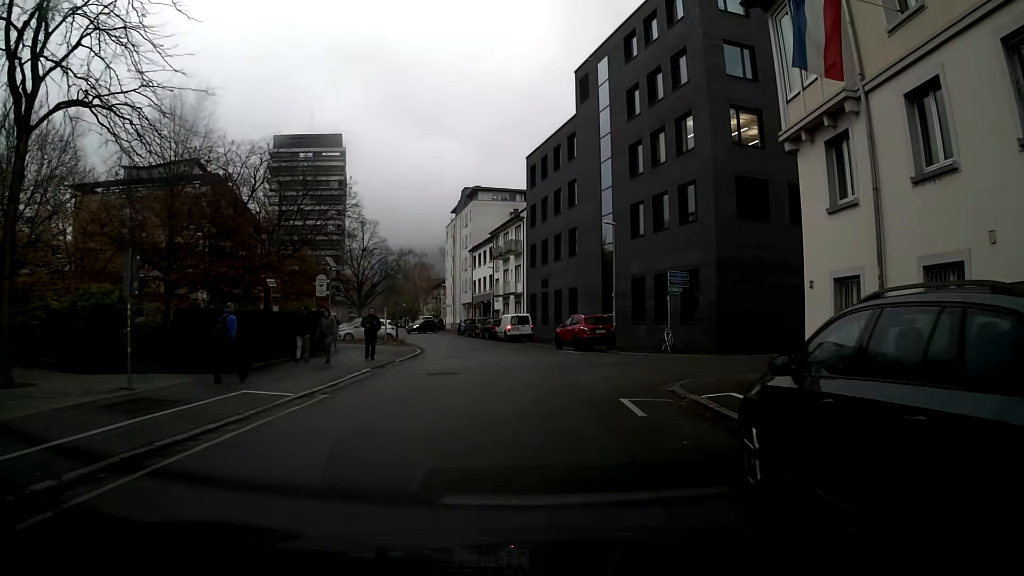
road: residential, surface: asphalt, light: Day
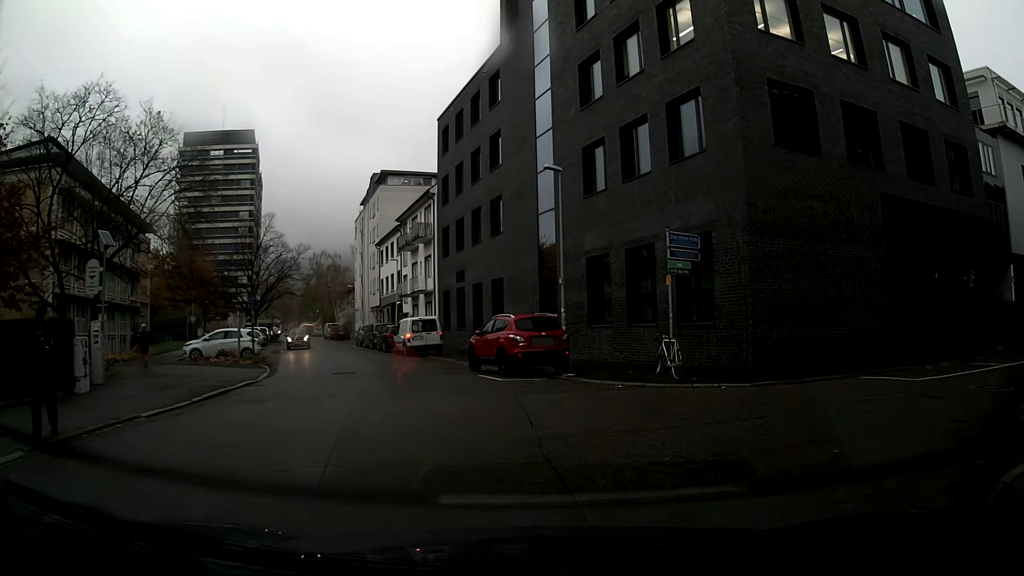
(+0.6, +12.2) m; +4°
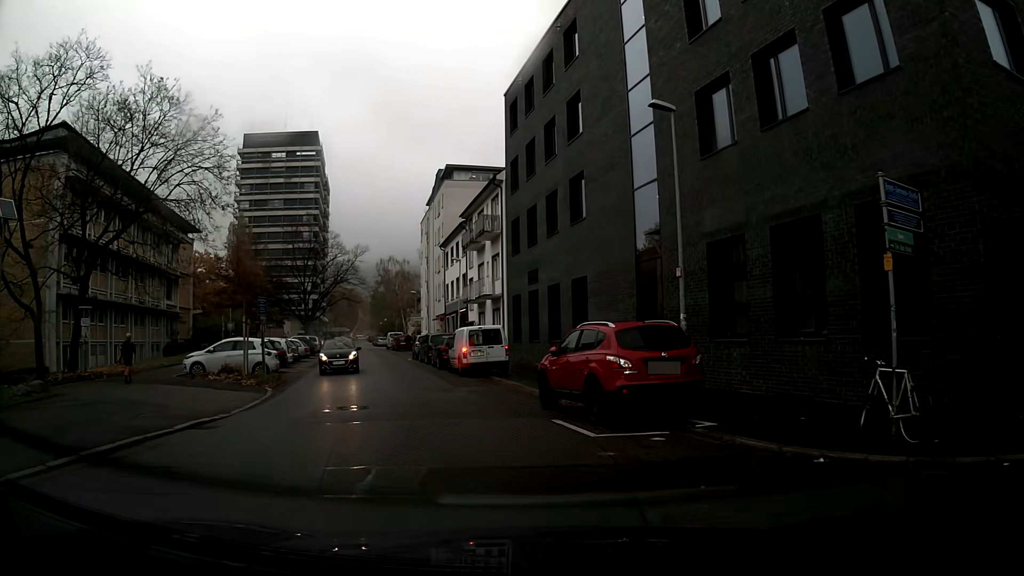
(-0.4, +7.1) m; -7°
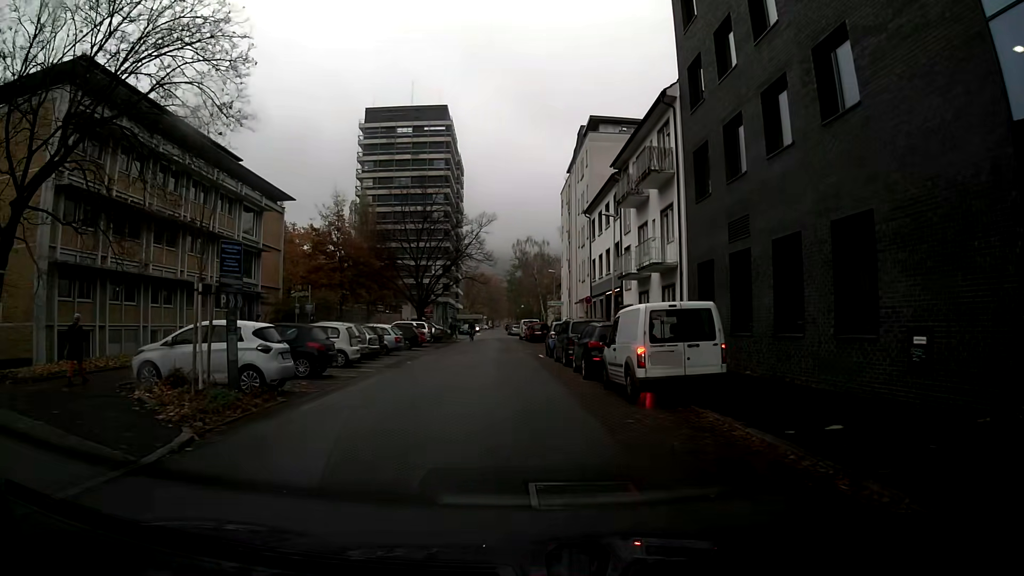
(-1.6, +12.7) m; -11°
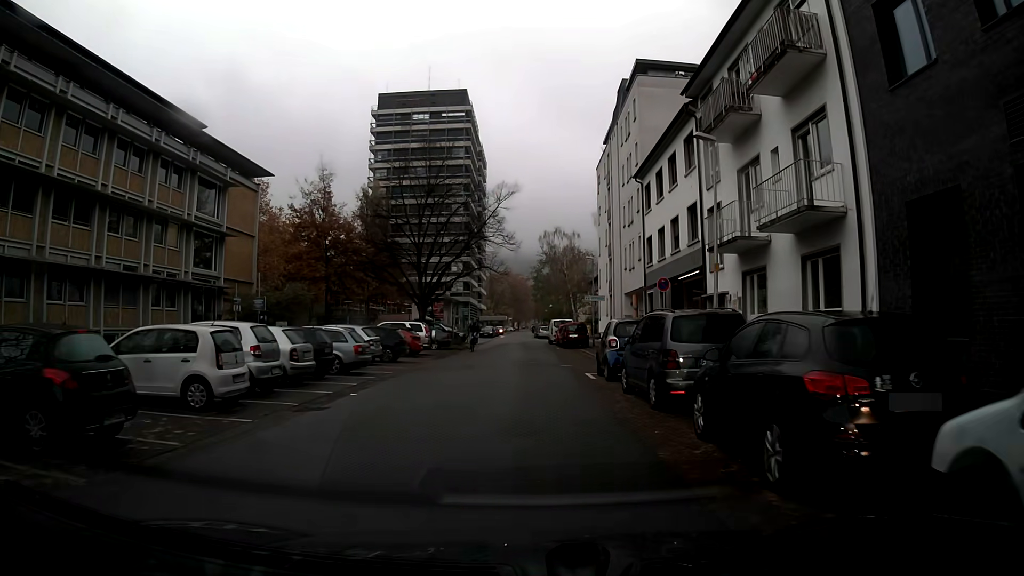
(-0.2, +12.4) m; -1°
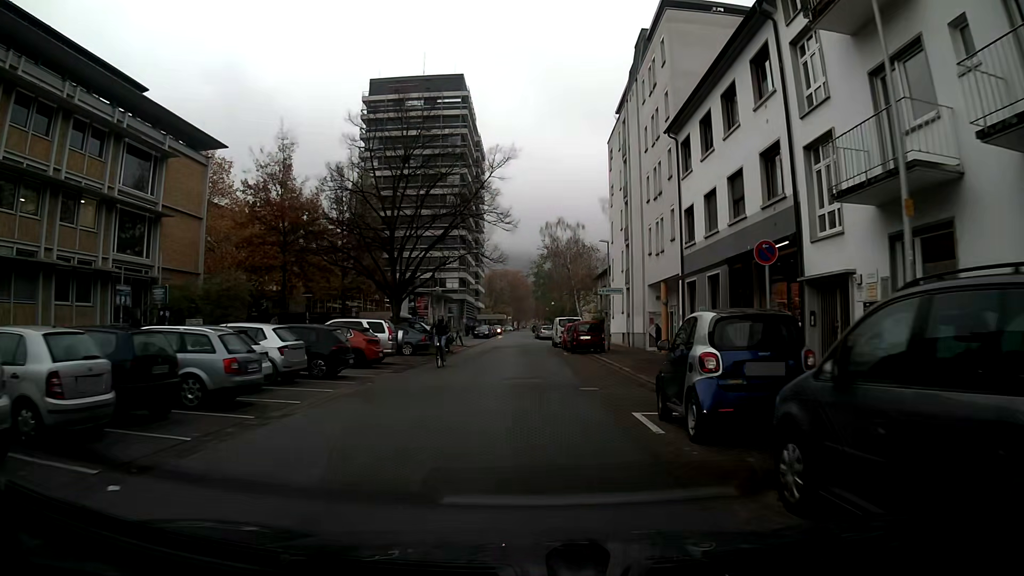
(0.0, +9.1) m; 0°
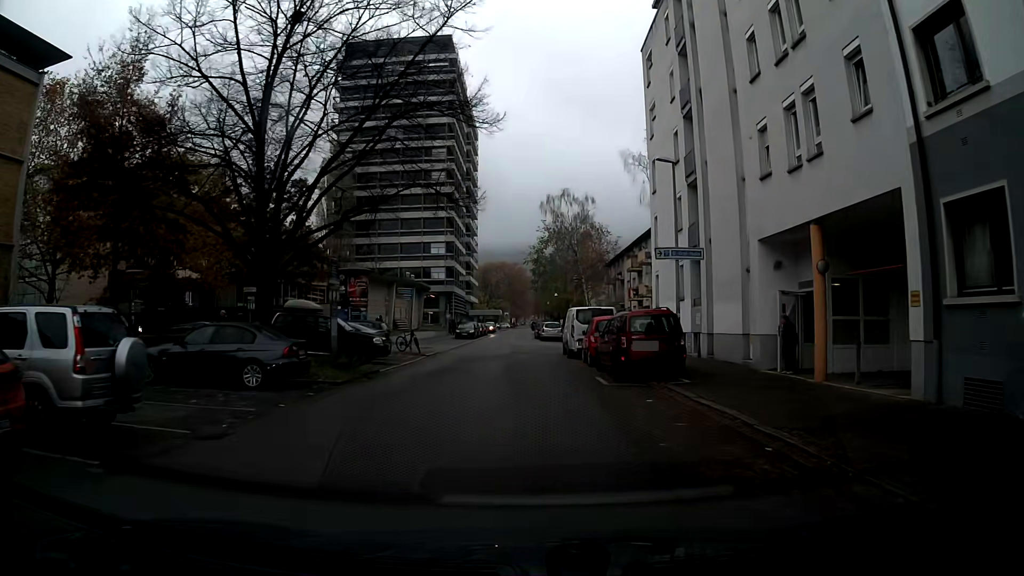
(0.0, +18.2) m; 0°
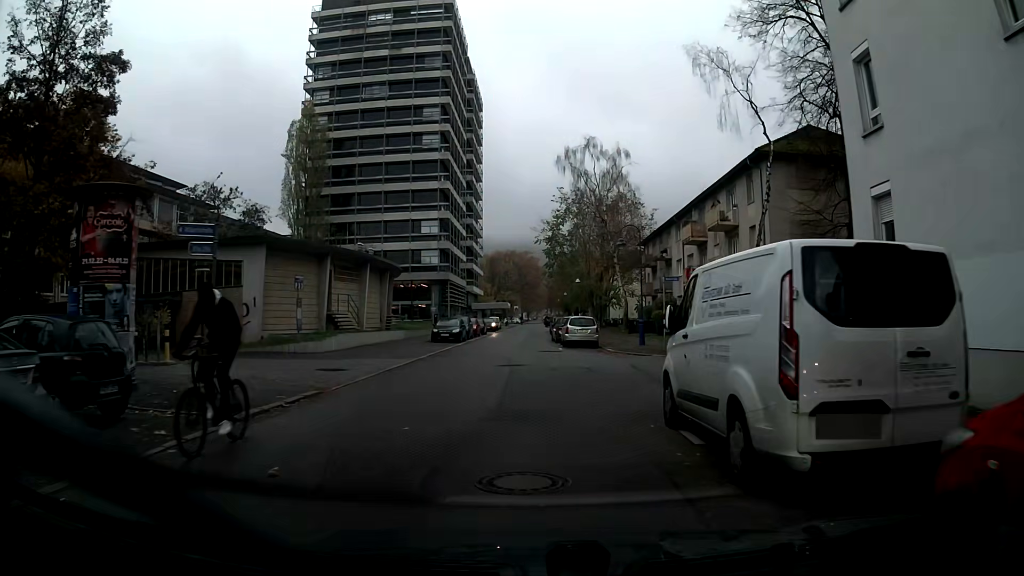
(-0.3, +20.5) m; -2°
(0, +10) (0, +20) (0, +30) (0, +40) (0, +50) (+1, +60) (+1, +70) (+1, +80) (+1, +90) (+1, +100) m
